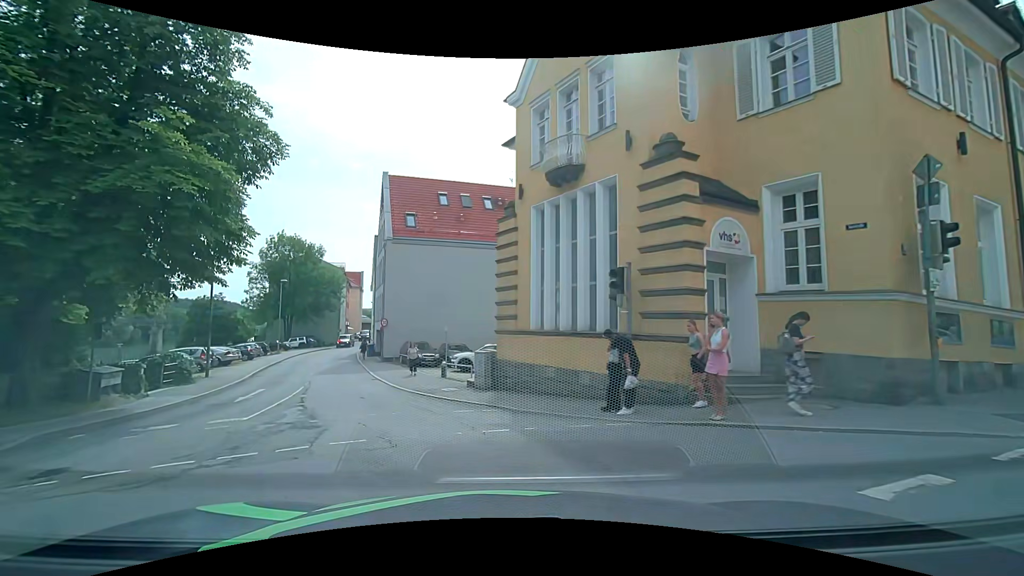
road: primary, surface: asphalt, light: Day
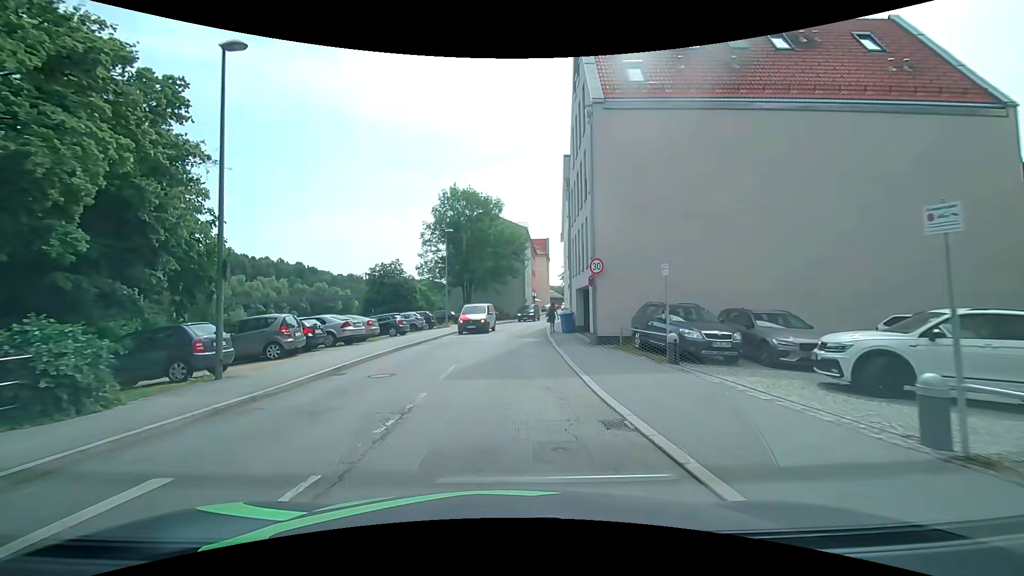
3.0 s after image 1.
(-5.0, +18.0) m; -22°
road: tertiary
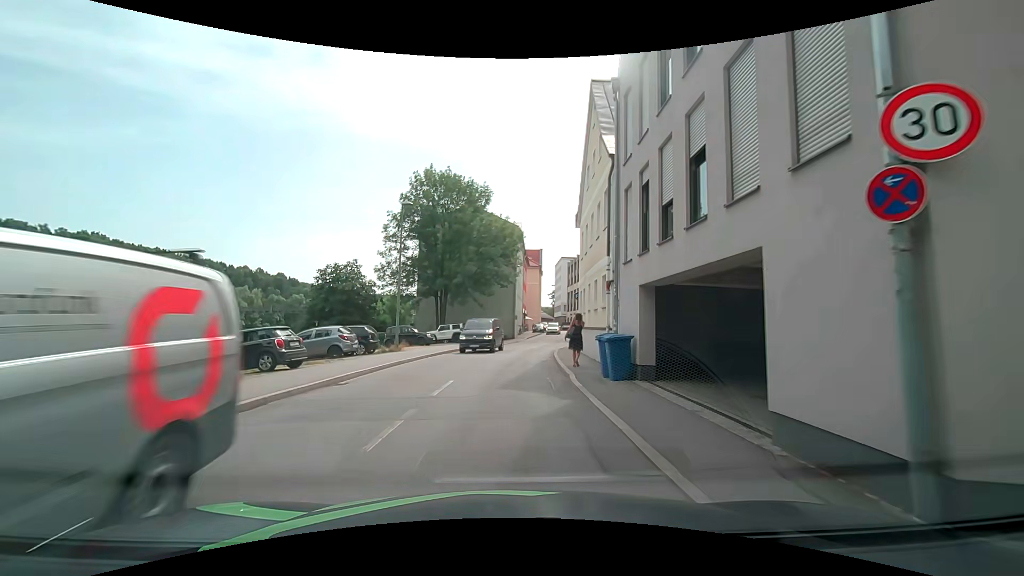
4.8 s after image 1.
(+0.1, +14.2) m; +2°
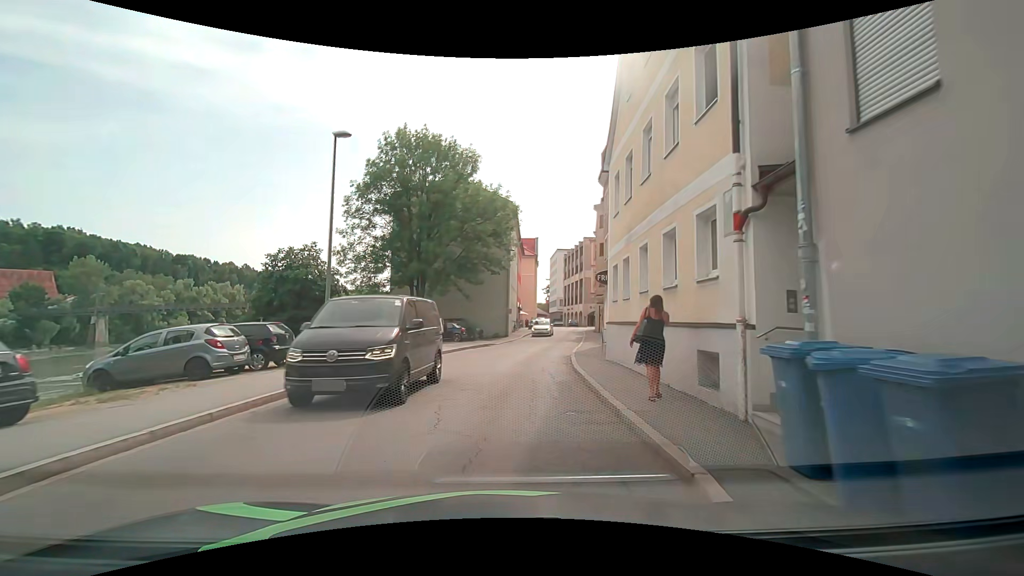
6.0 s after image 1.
(-0.1, +9.3) m; 0°
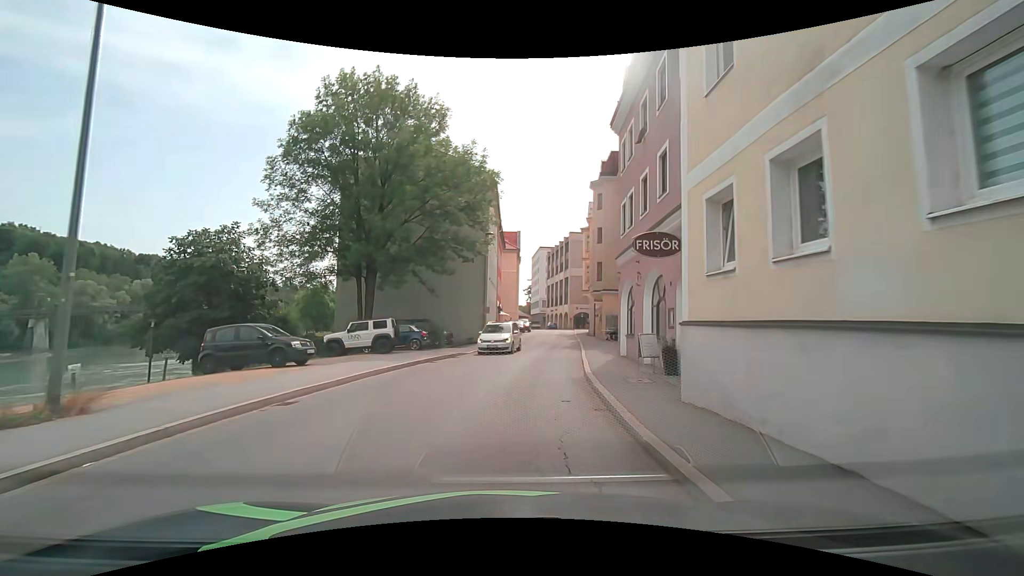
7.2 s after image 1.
(+0.2, +9.1) m; +2°
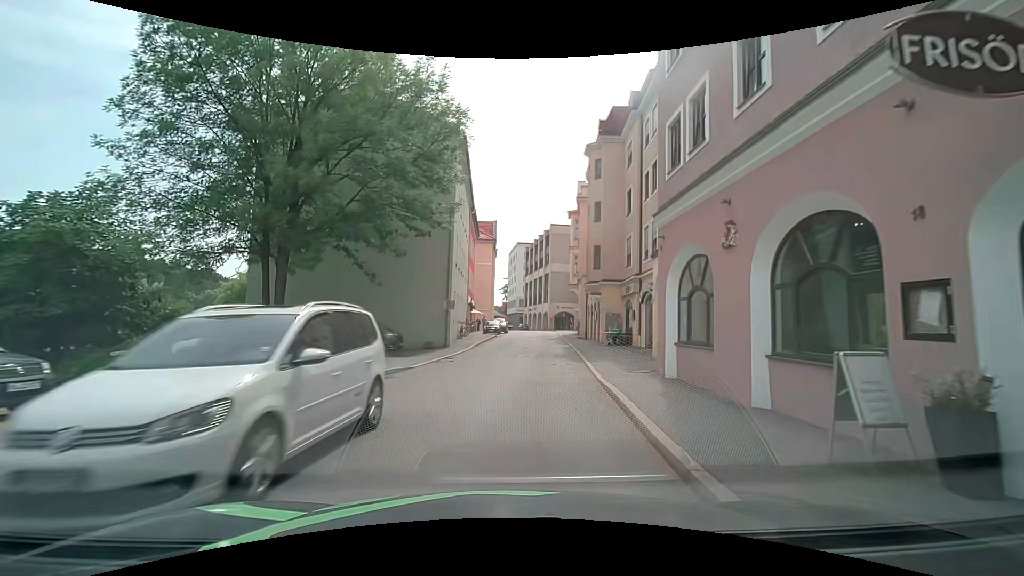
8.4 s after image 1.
(+0.2, +8.8) m; +4°
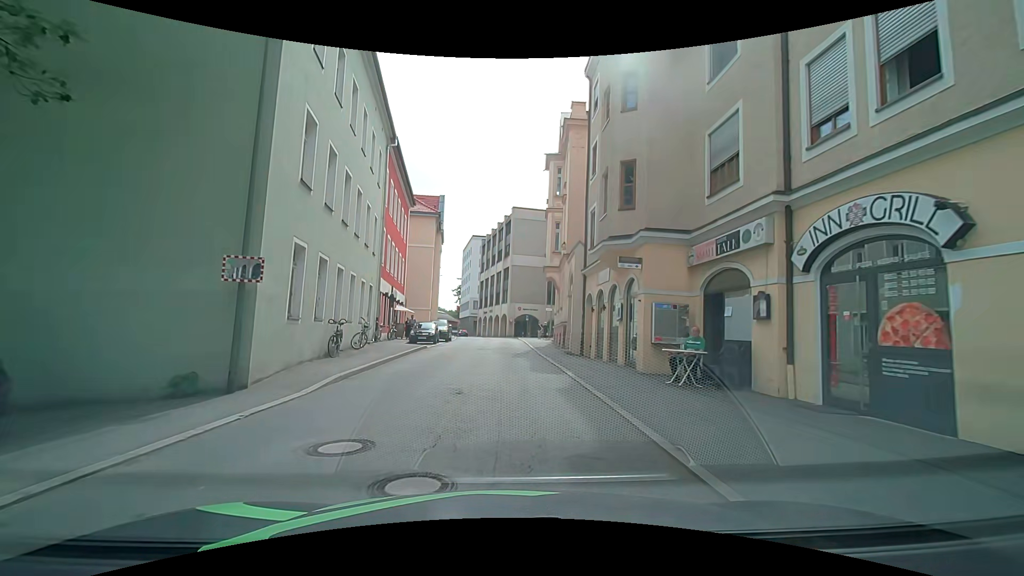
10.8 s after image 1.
(+0.5, +17.3) m; +3°
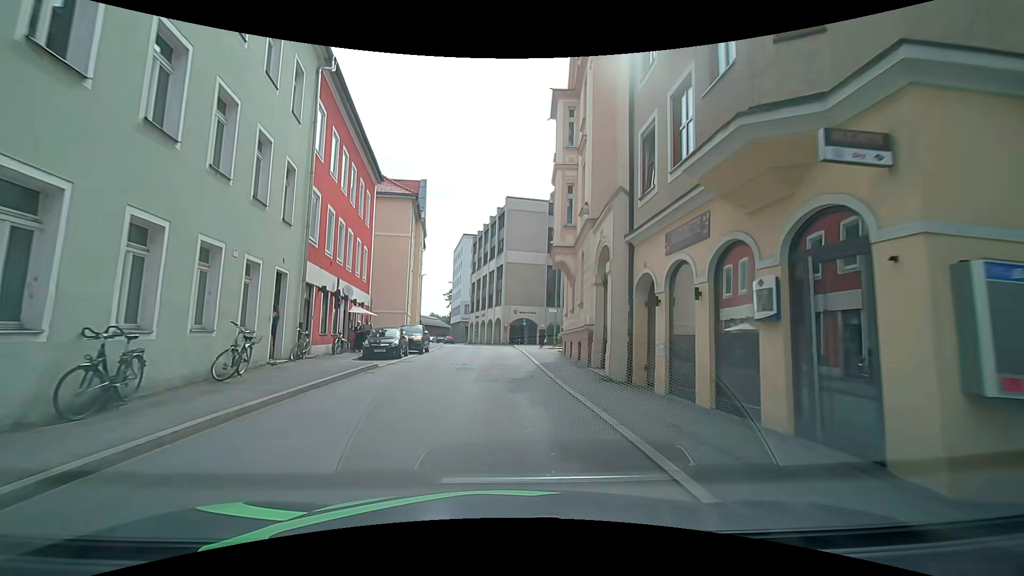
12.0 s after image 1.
(+0.3, +9.0) m; +1°
(0, +10) (0, +20) (0, +30) (0, +40) (-1, +50) (-2, +60) (-4, +70) (-6, +80) (-8, +89) (-10, +99) m
